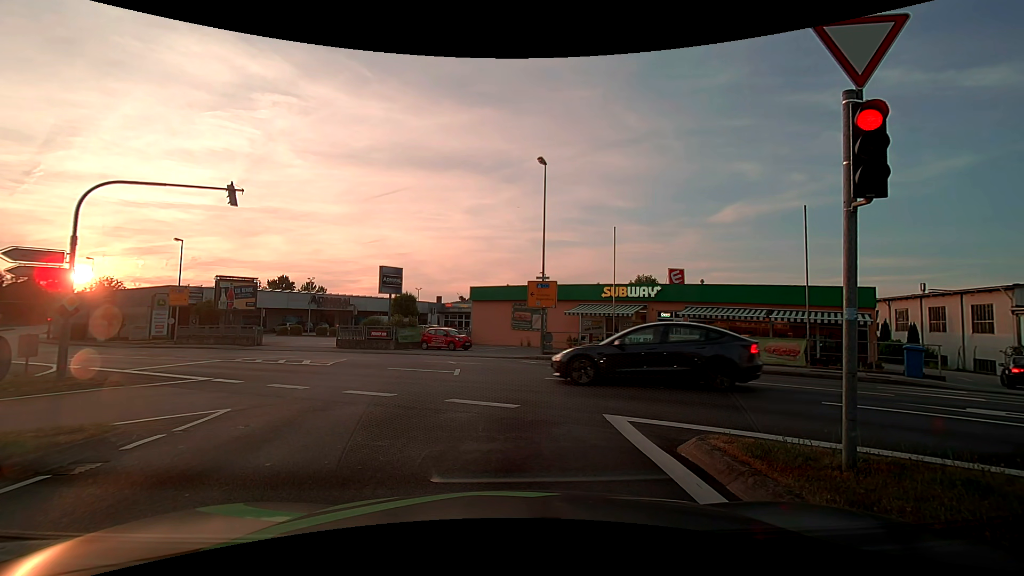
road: tertiary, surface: asphalt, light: Day
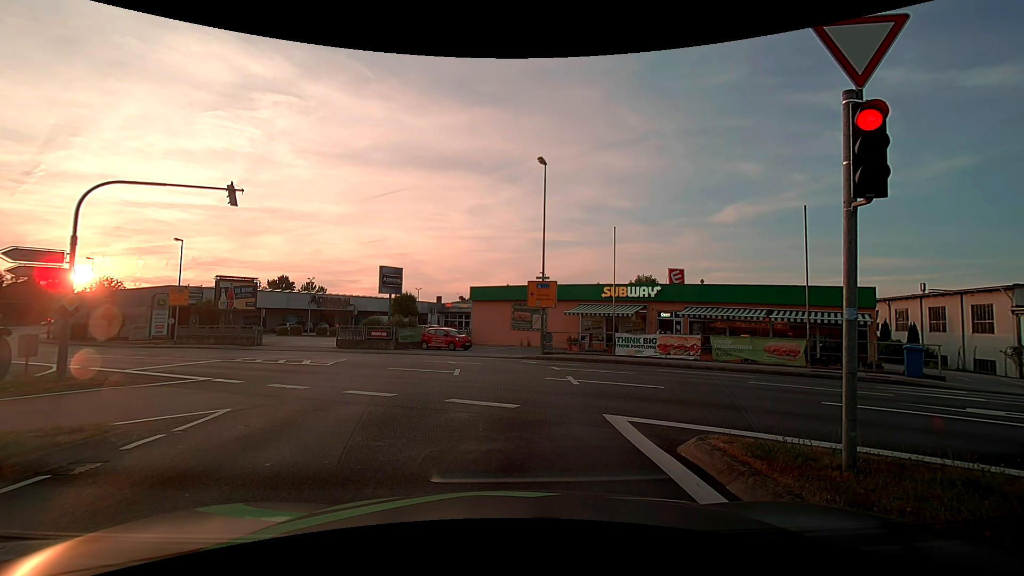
(0.0, 0.0) m; 0°
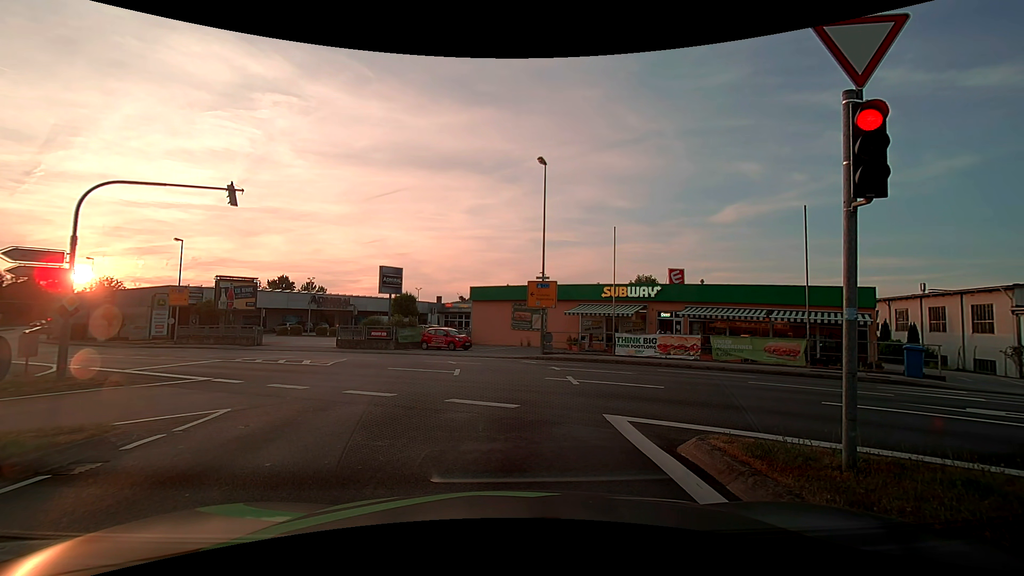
(0.0, 0.0) m; 0°
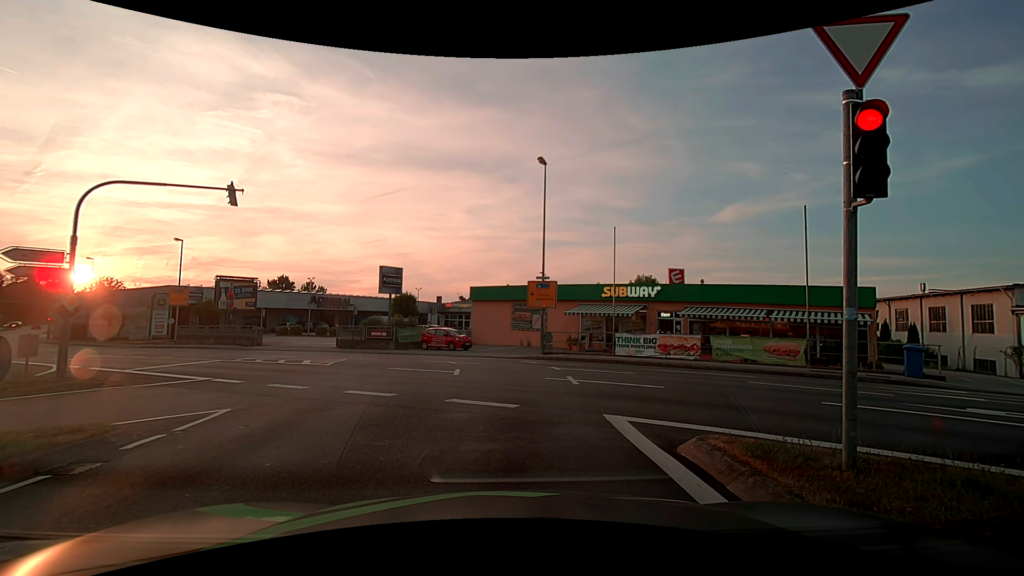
(0.0, 0.0) m; 0°
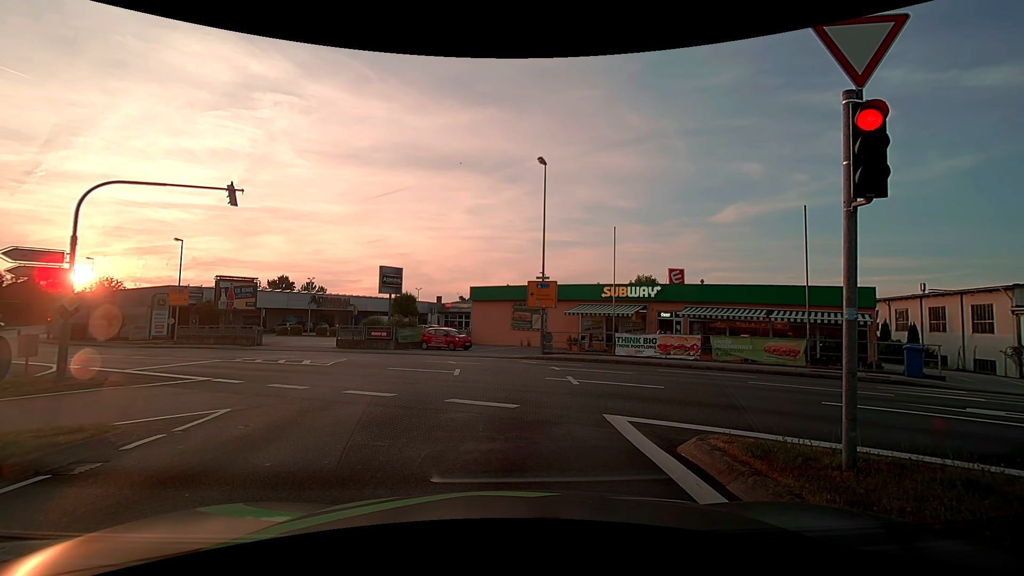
(0.0, 0.0) m; 0°
